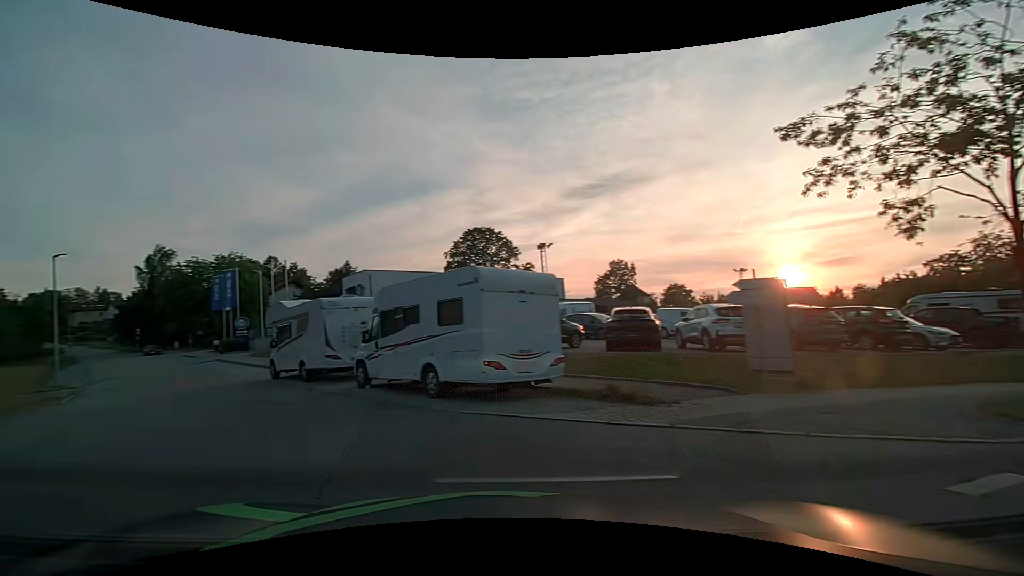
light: Day
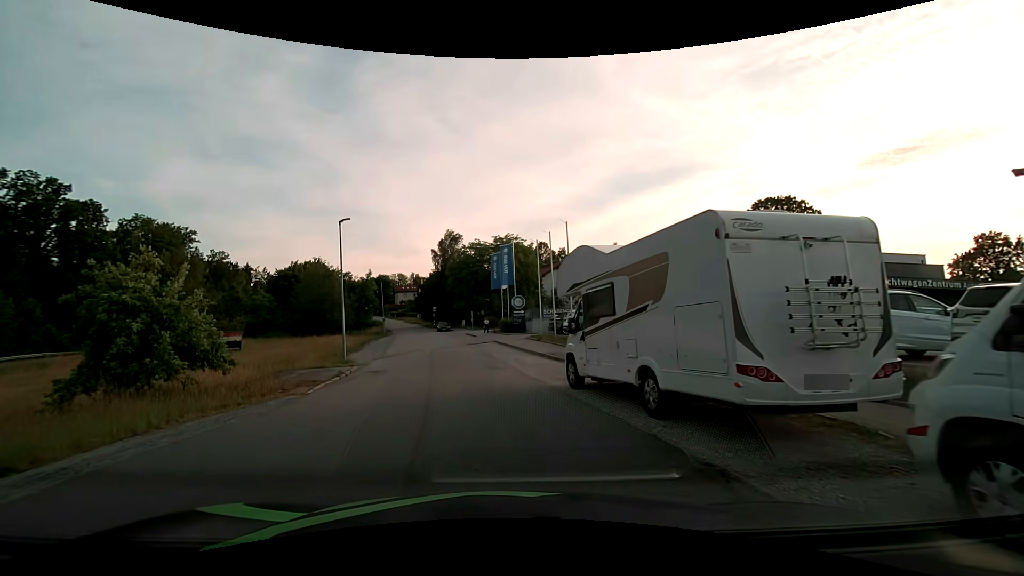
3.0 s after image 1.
(-4.4, +10.7) m; -28°
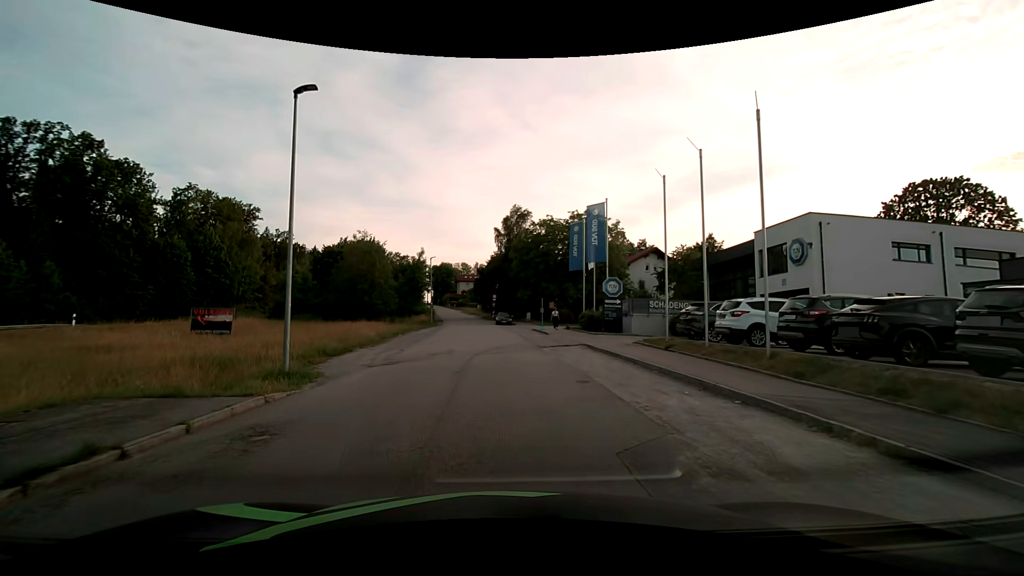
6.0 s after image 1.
(-1.4, +14.8) m; -8°
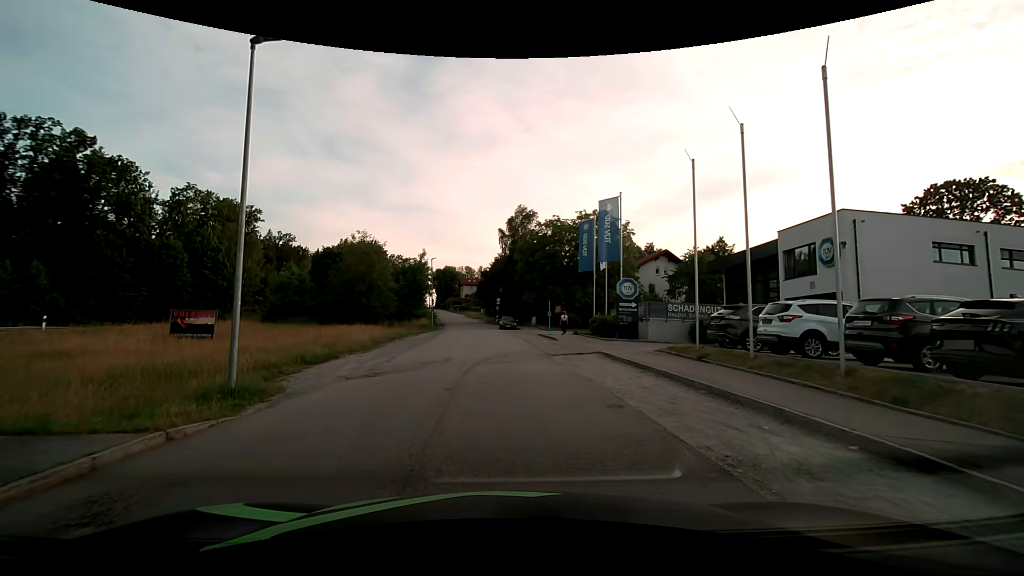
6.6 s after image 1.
(0.0, +2.7) m; -1°
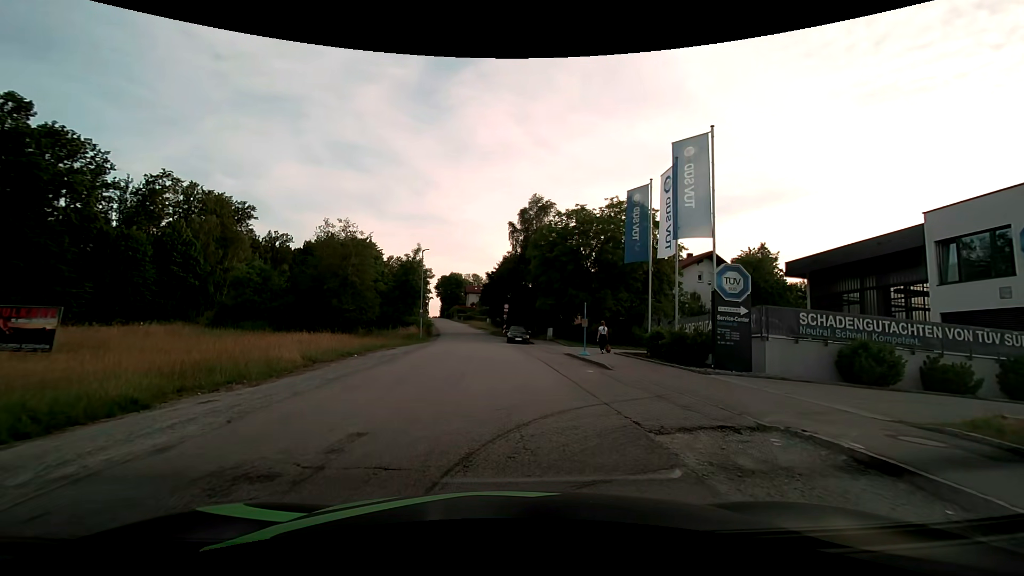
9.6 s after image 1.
(-0.1, +12.0) m; -2°
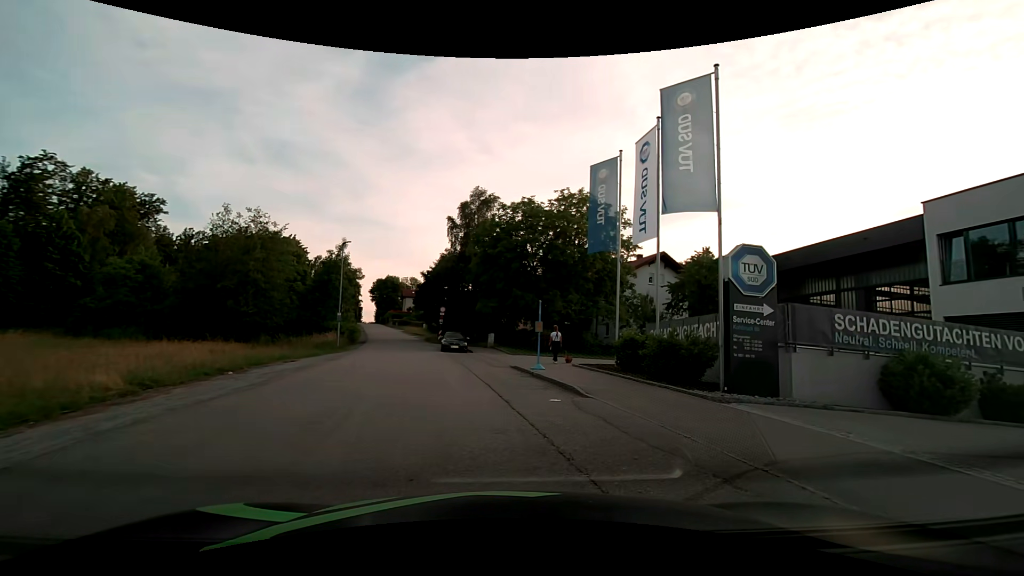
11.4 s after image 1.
(+0.3, +5.4) m; +8°
